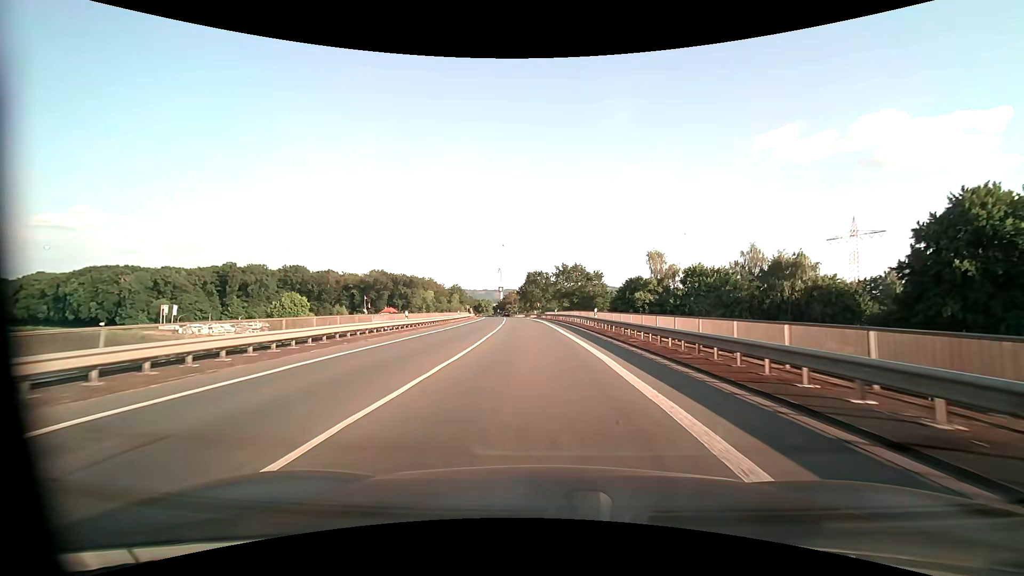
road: primary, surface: asphalt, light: Day
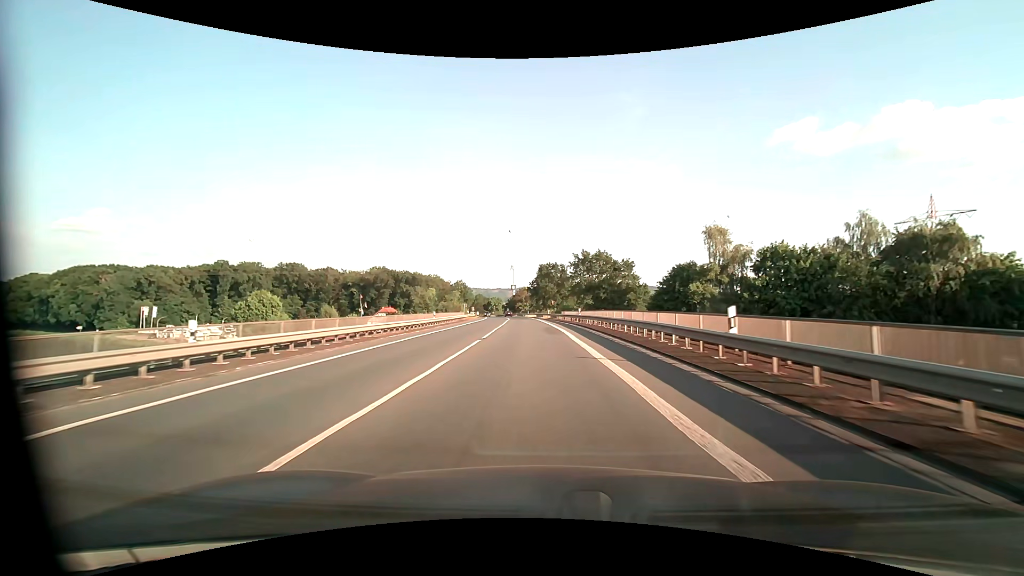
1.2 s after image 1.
(-0.4, +21.8) m; -2°
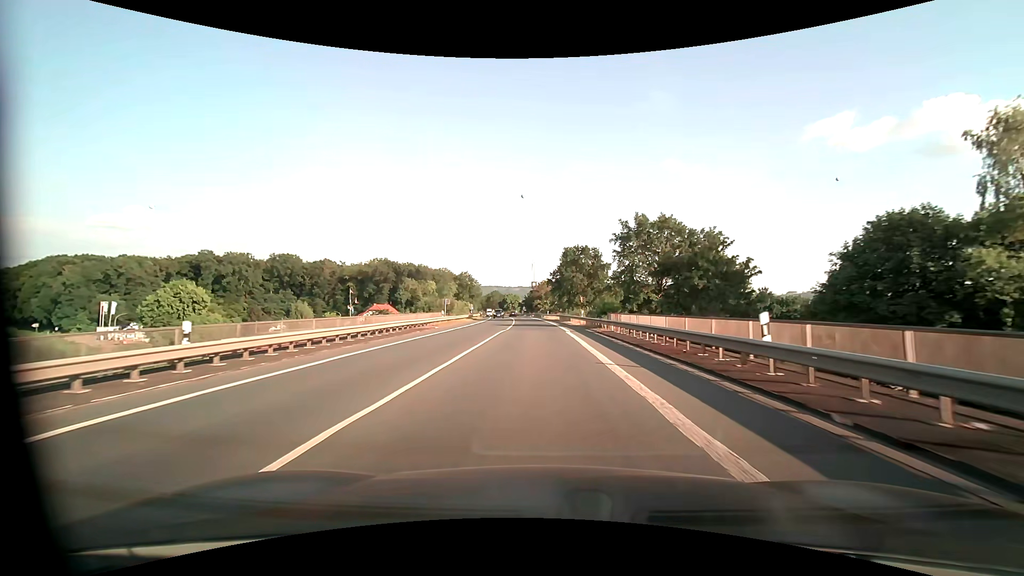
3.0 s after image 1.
(-0.7, +32.9) m; -2°
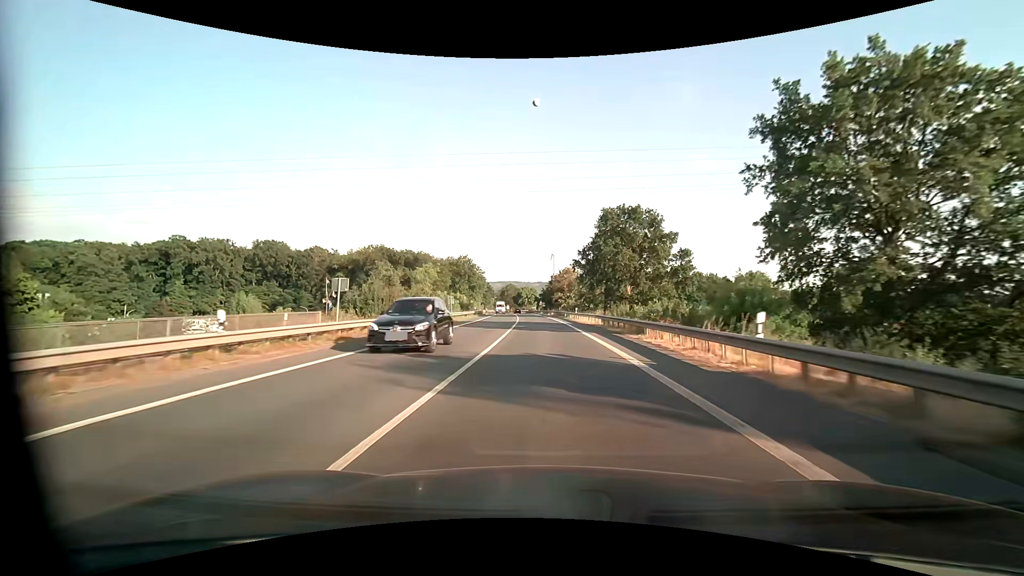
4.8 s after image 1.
(-0.7, +33.3) m; -2°
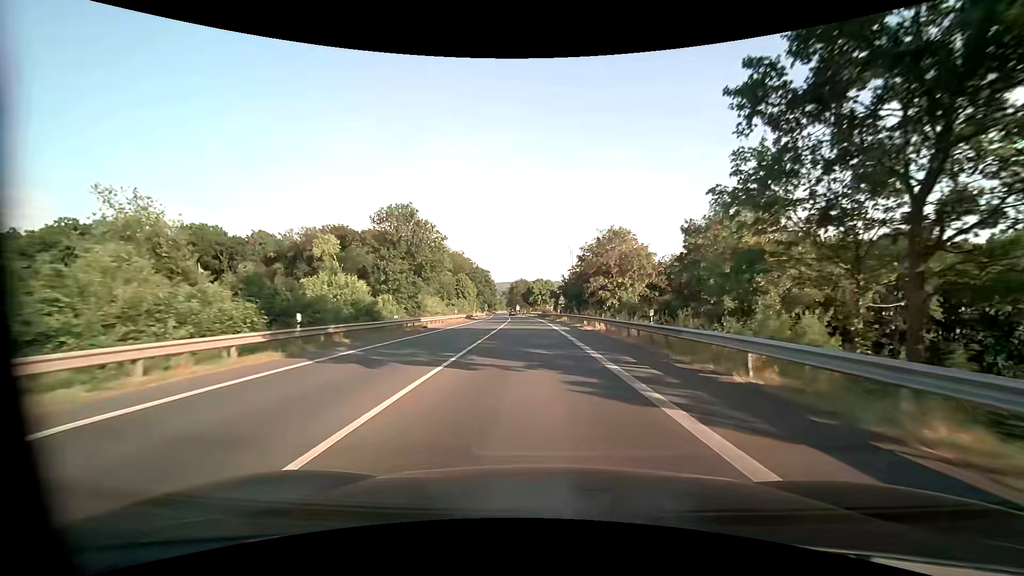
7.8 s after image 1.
(-0.7, +56.8) m; -2°
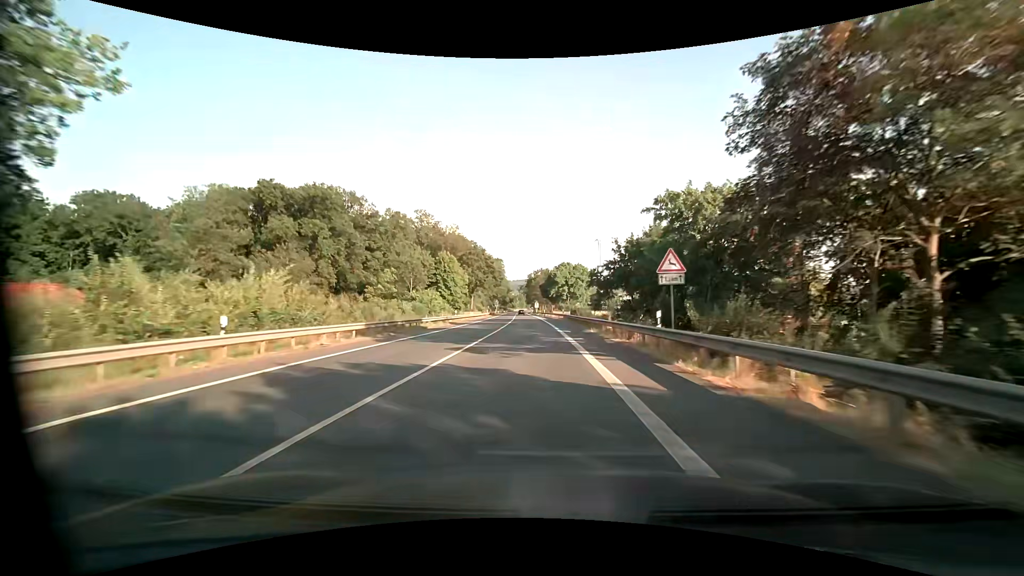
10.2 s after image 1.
(-0.9, +46.6) m; -3°
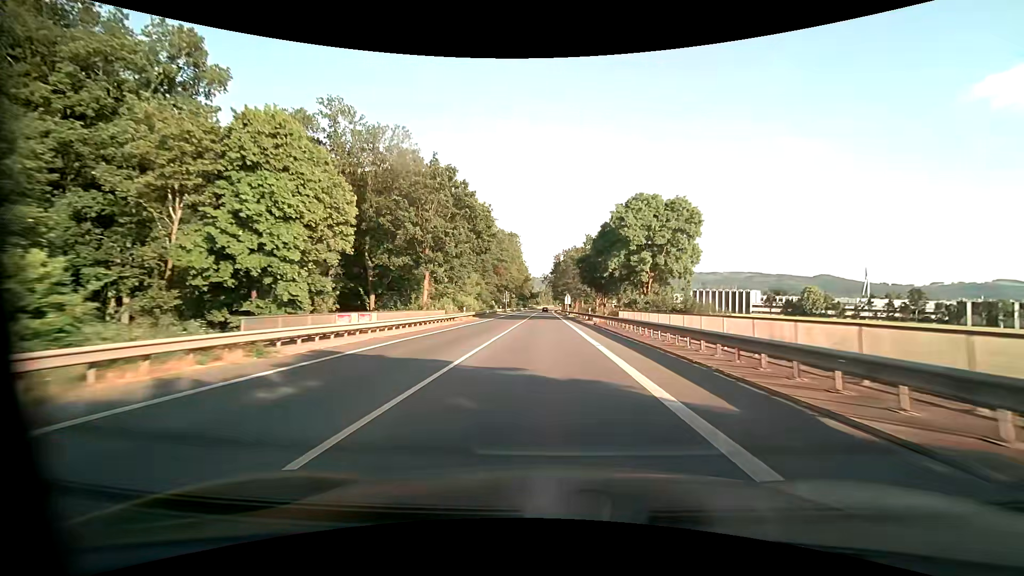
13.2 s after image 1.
(-1.6, +60.0) m; -3°
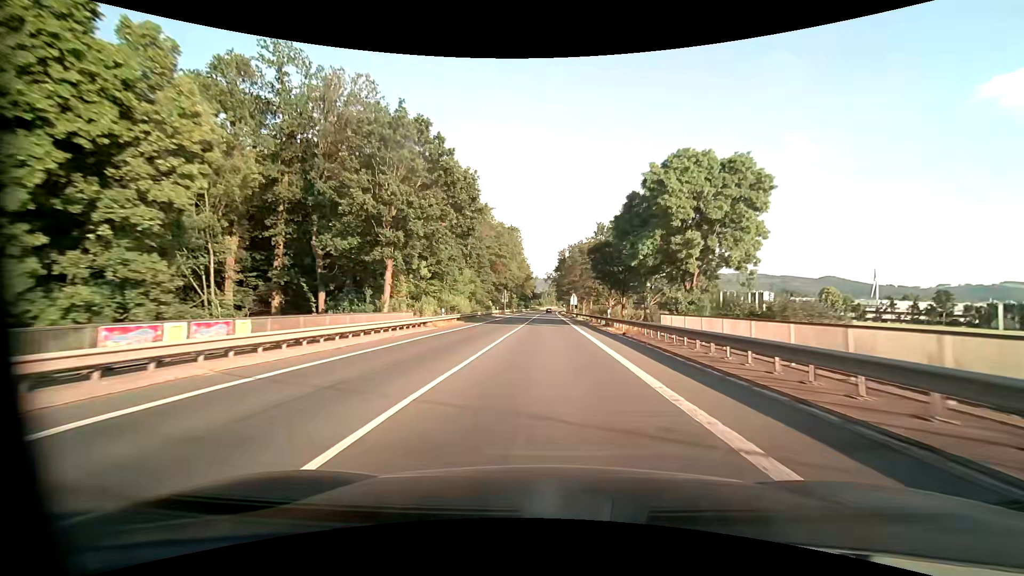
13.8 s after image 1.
(0.0, +12.3) m; 0°
(0, +10) (0, +20) (0, +30) (0, +40) (0, +50) (0, +60) (0, +70) (0, +80) (0, +90) (0, +100) m
